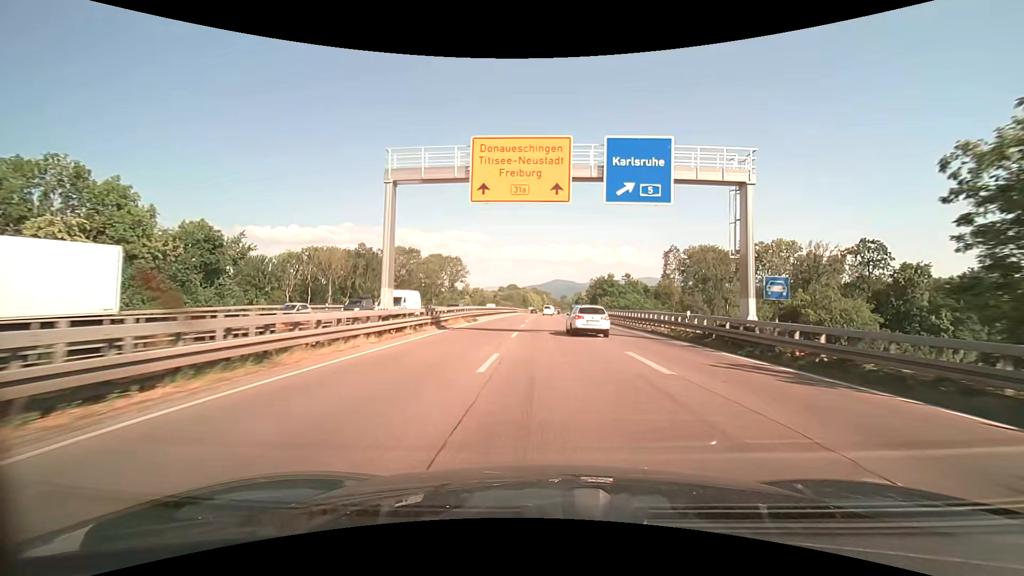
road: trunk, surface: asphalt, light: Day
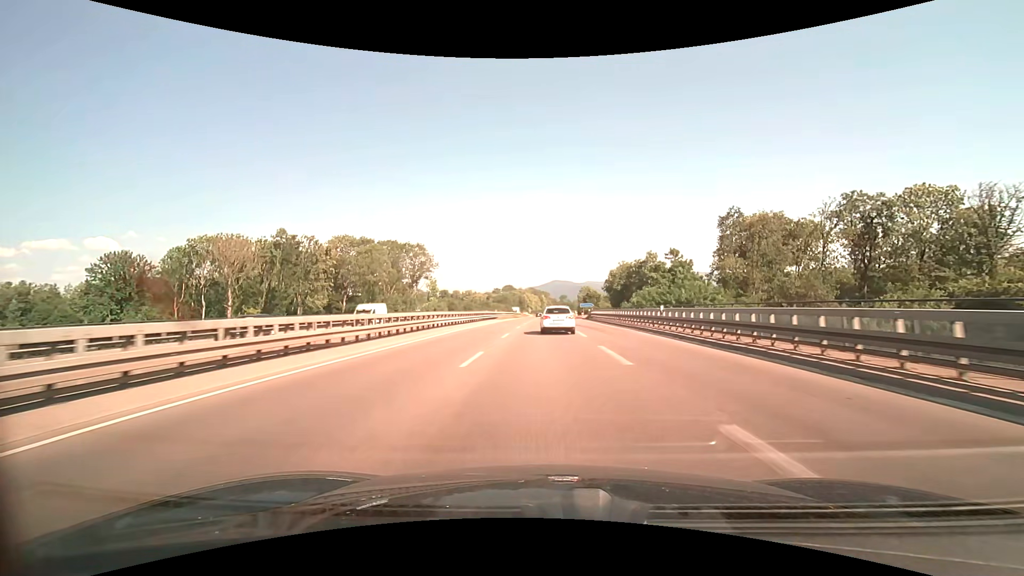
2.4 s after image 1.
(+0.1, +46.0) m; 0°
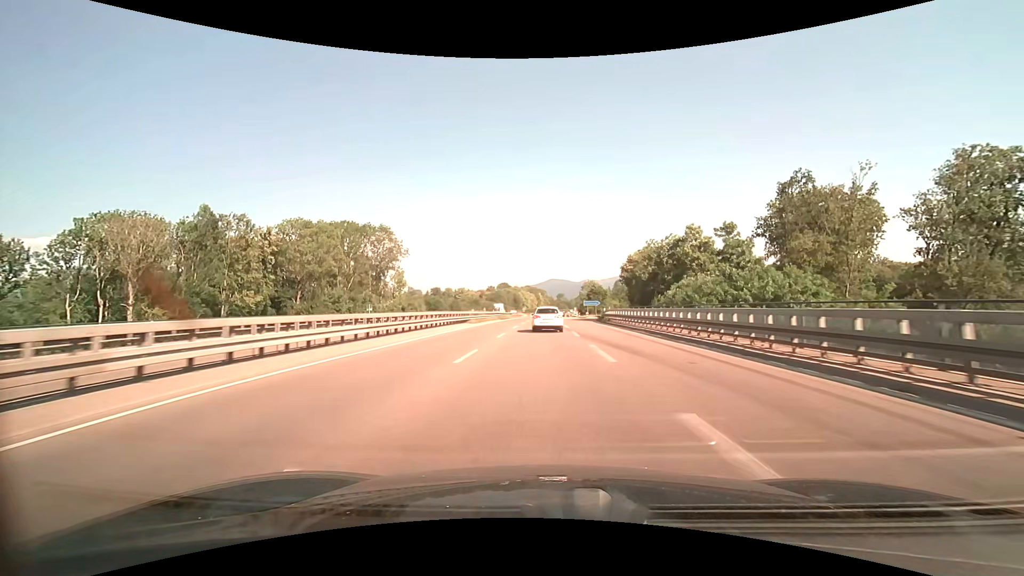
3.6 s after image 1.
(+0.1, +23.4) m; 0°
(0, +10) (0, +20) (0, +30) (0, +40) (0, +50) (0, +60) (0, +70) (0, +80) (0, +90) (0, +100) m
